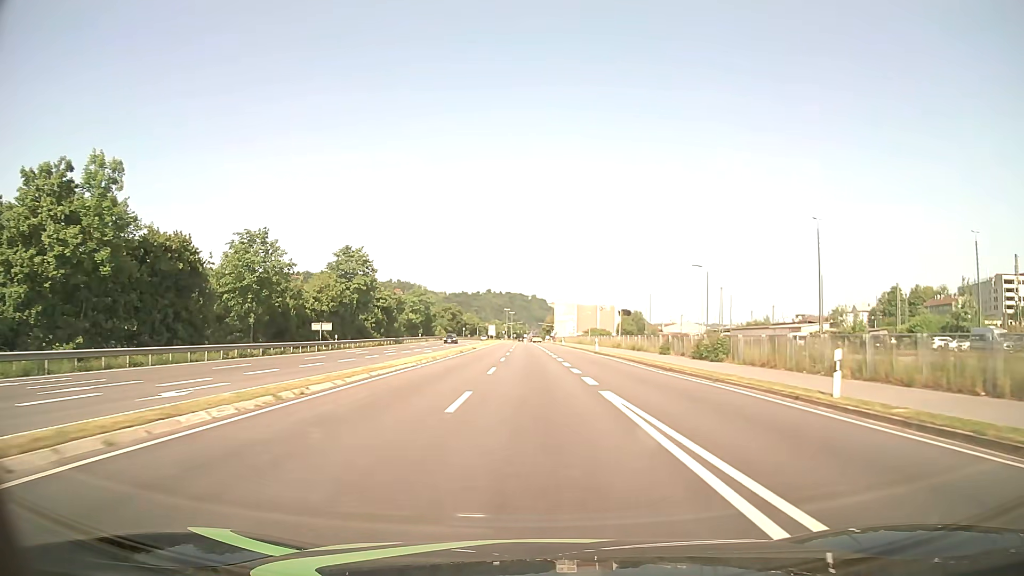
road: primary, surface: asphalt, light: Day
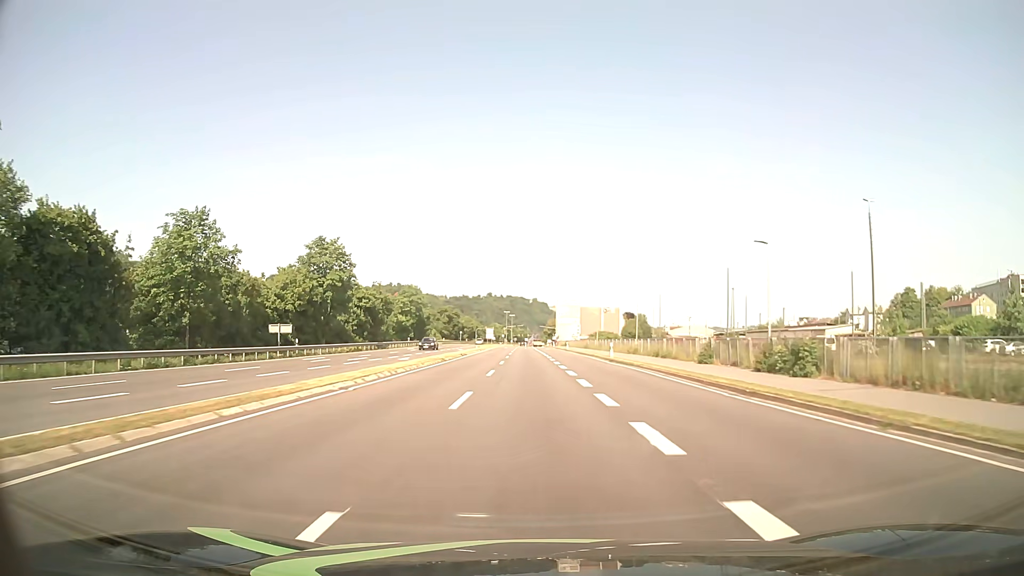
(0.0, +10.7) m; 0°
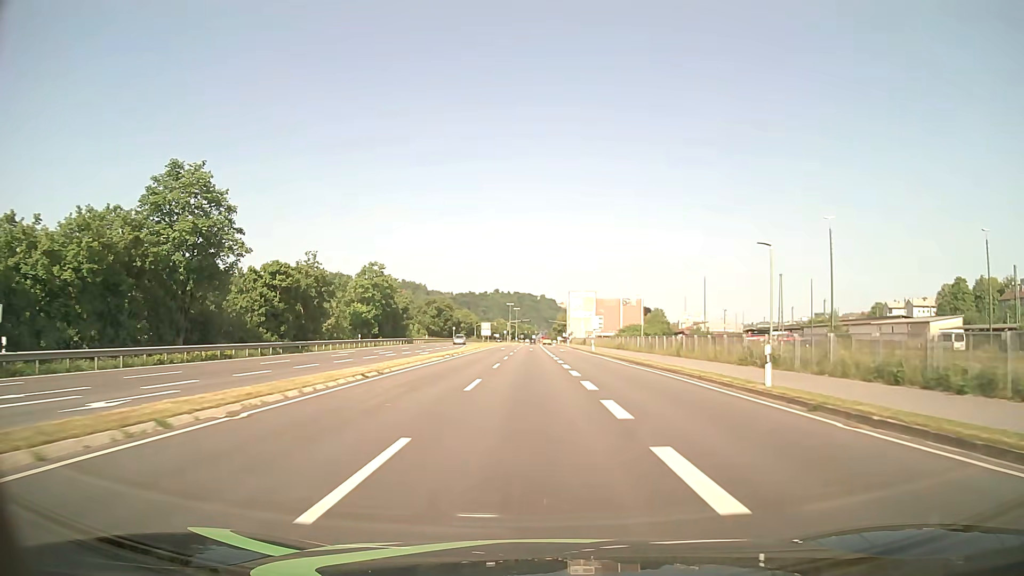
(-0.2, +32.3) m; -1°
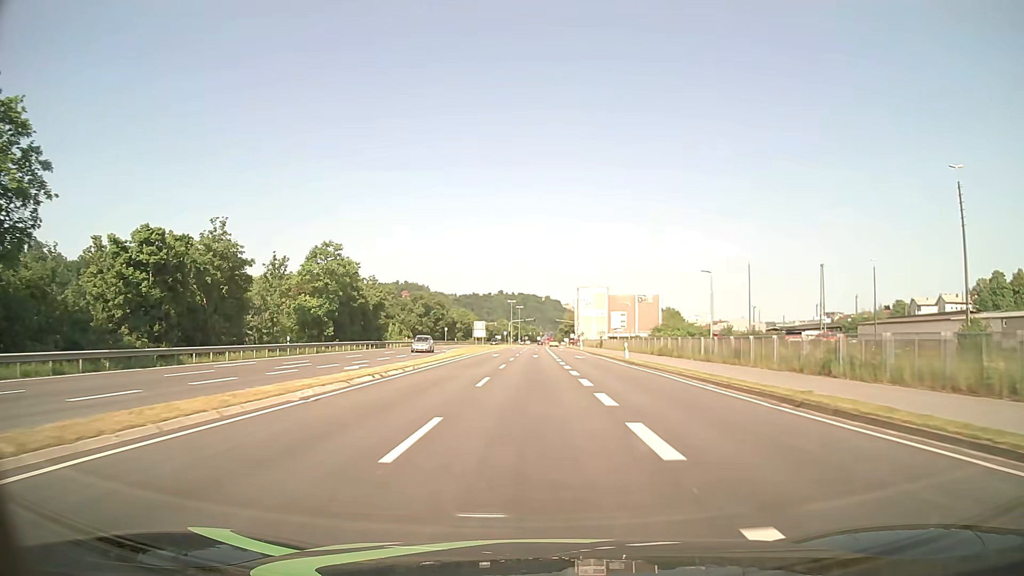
(-0.1, +21.5) m; 0°
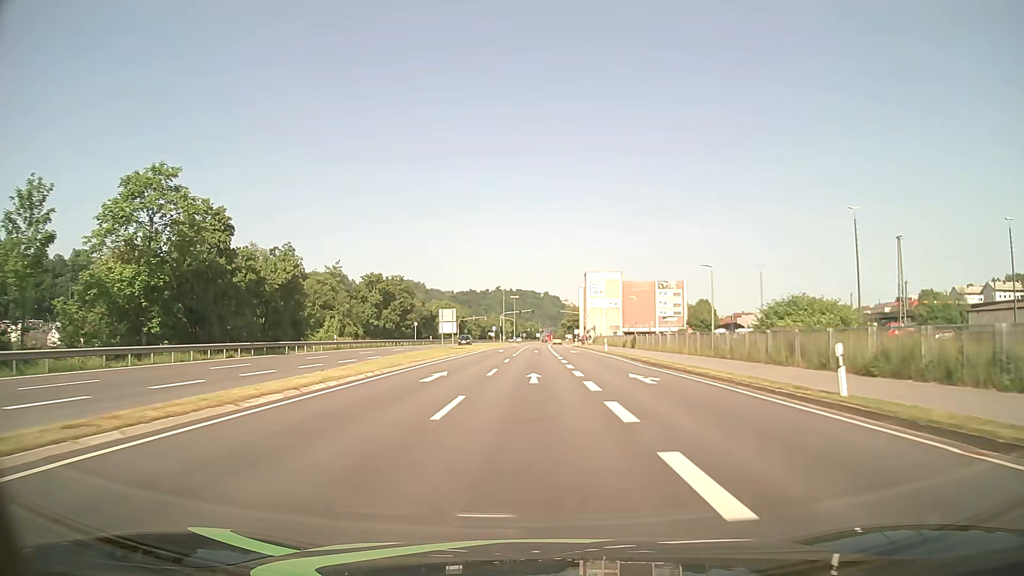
(0.0, +32.4) m; 0°
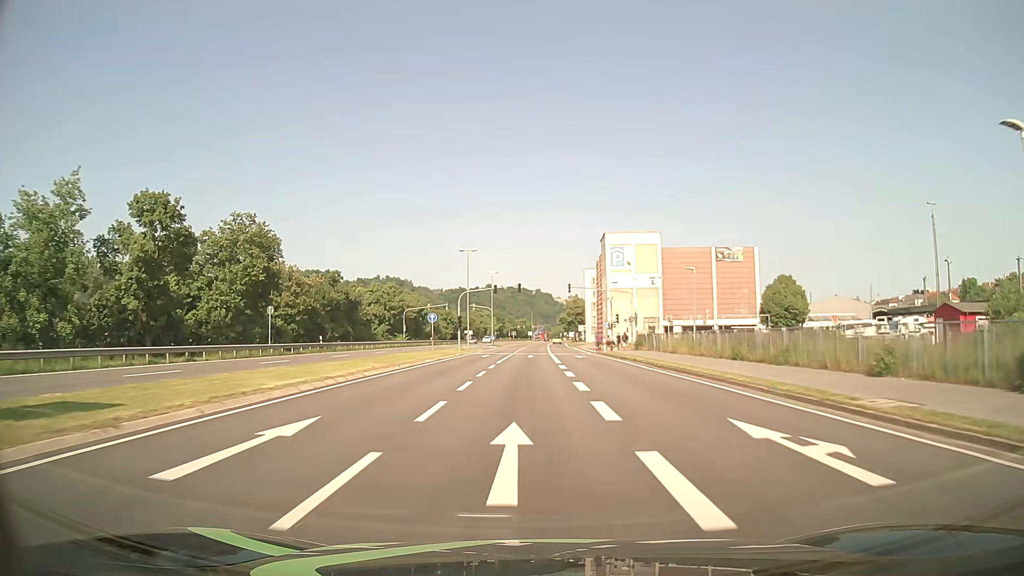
(+0.2, +54.0) m; +1°
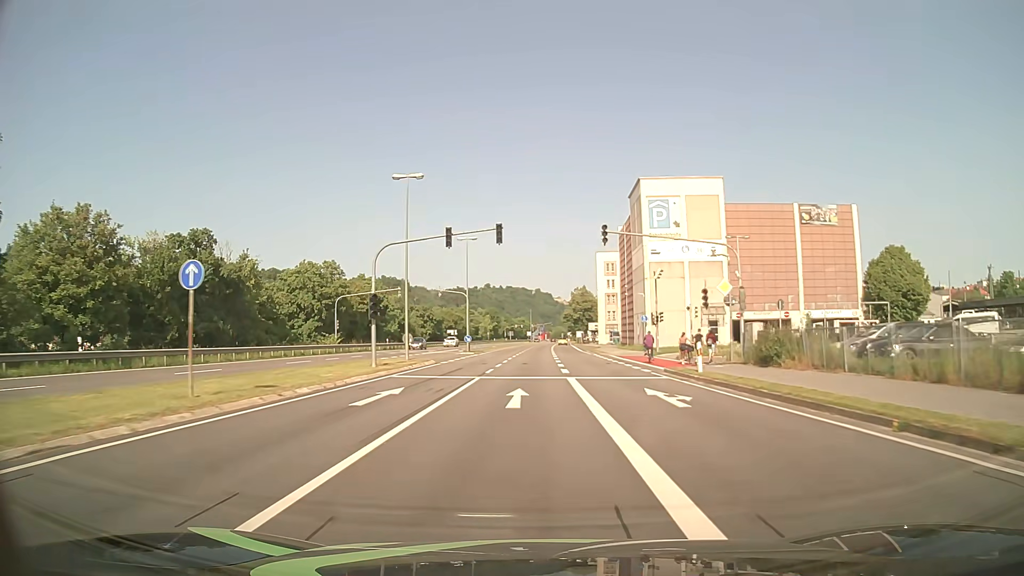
(+0.1, +32.4) m; 0°
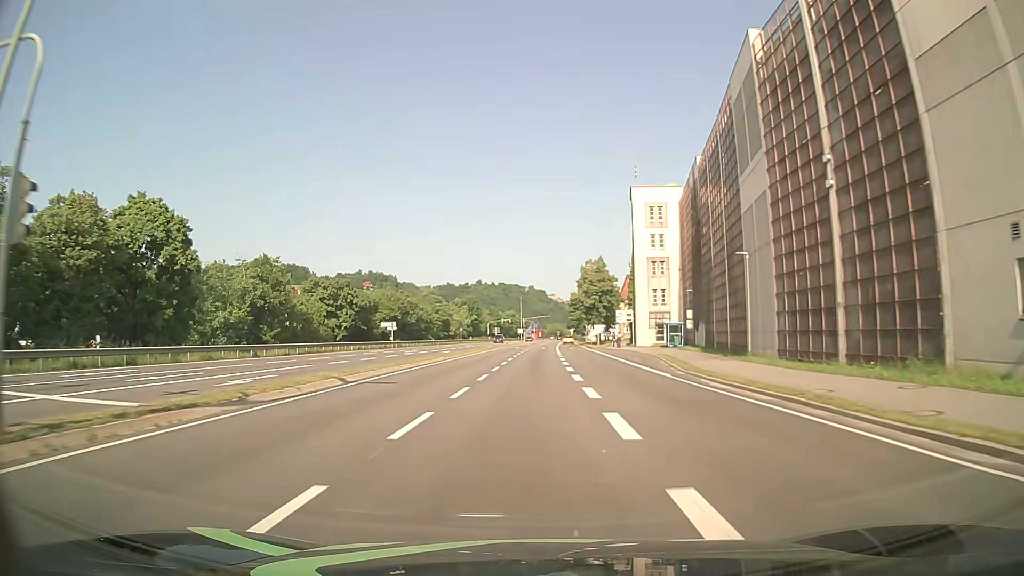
(+0.3, +54.0) m; +1°
(0, +10) (0, +20) (0, +30) (0, +40) (-1, +50) (-1, +60) (-1, +70) (-2, +80) (-2, +90) (-2, +100) m
